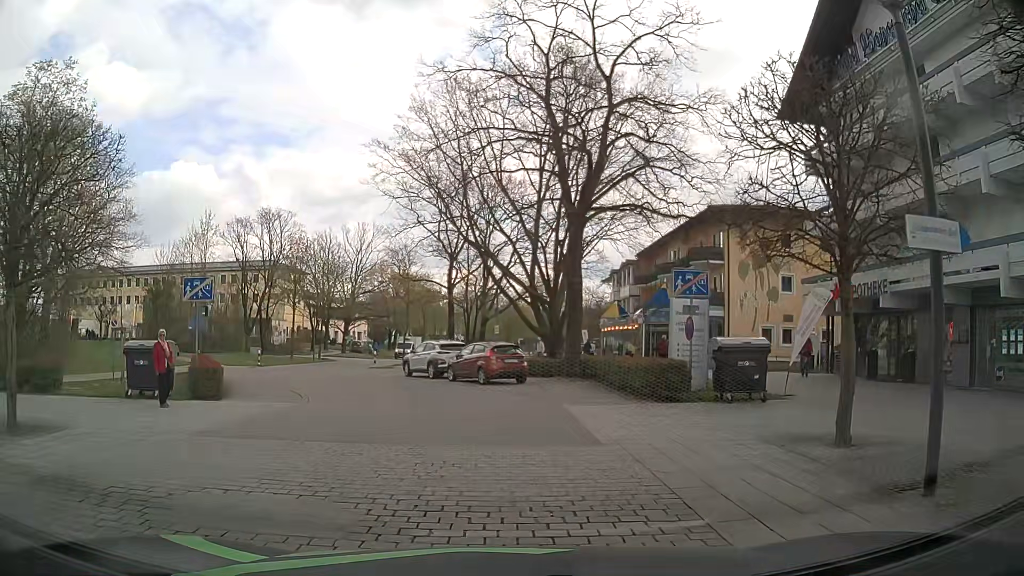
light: Day
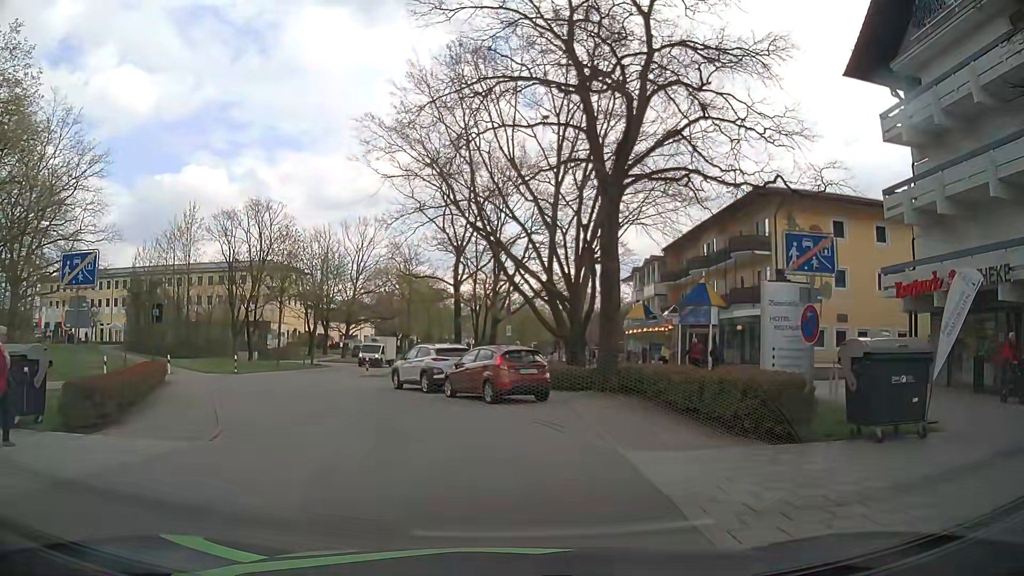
(0.0, +6.1) m; 0°
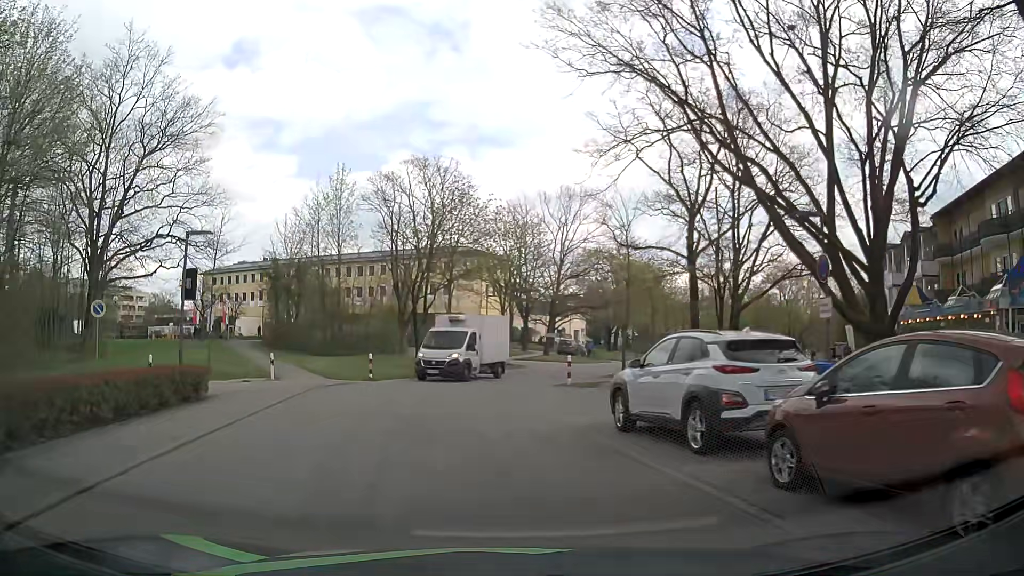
(-1.8, +13.1) m; -19°
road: residential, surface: asphalt
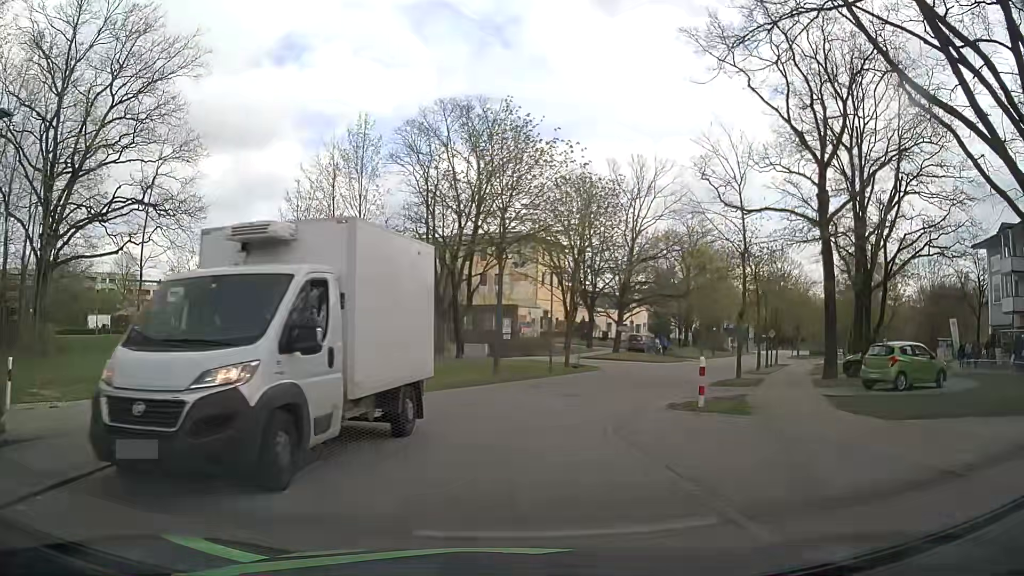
(-0.5, +10.1) m; -4°
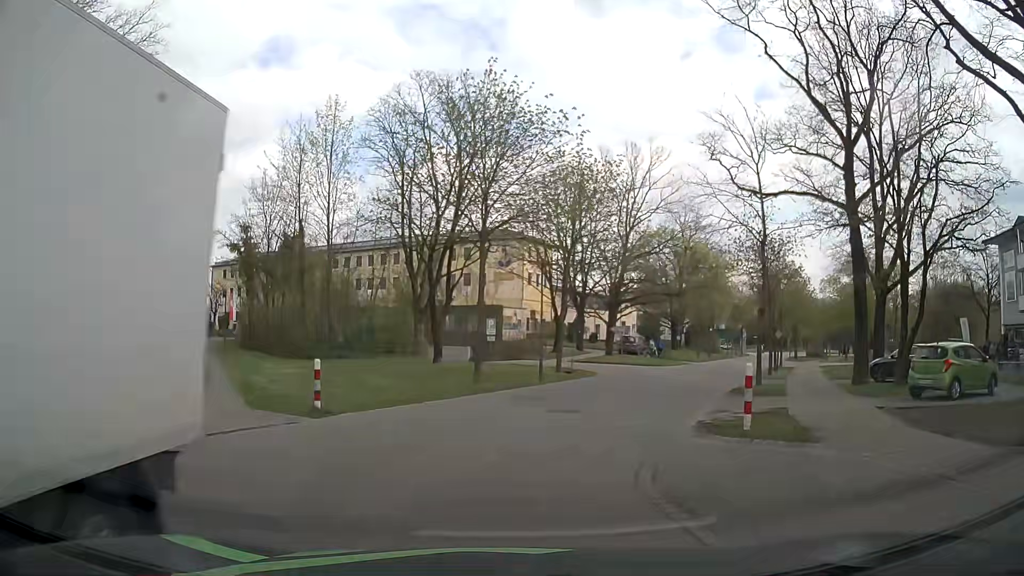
(0.0, +3.7) m; +1°
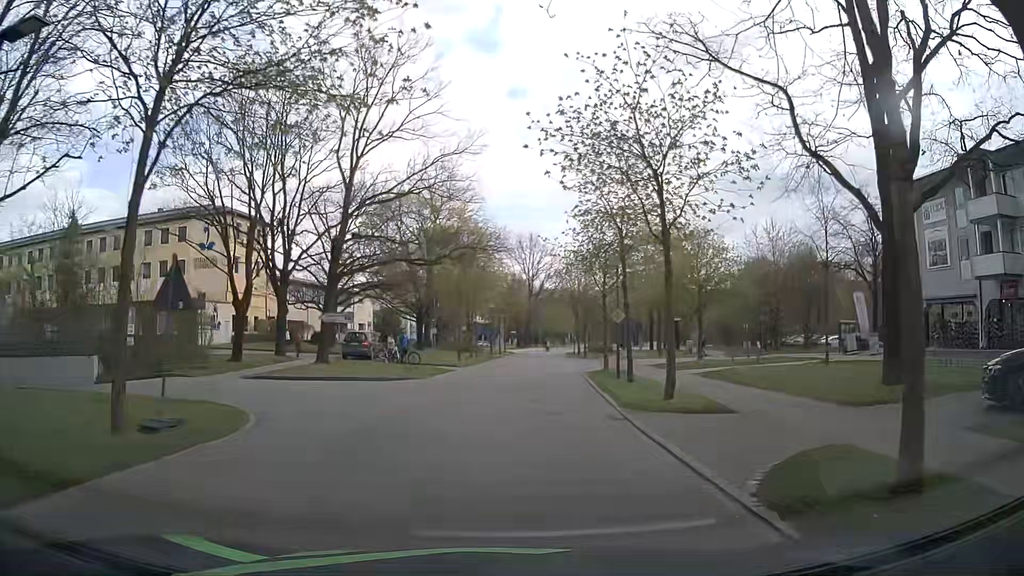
(+3.2, +18.5) m; +21°
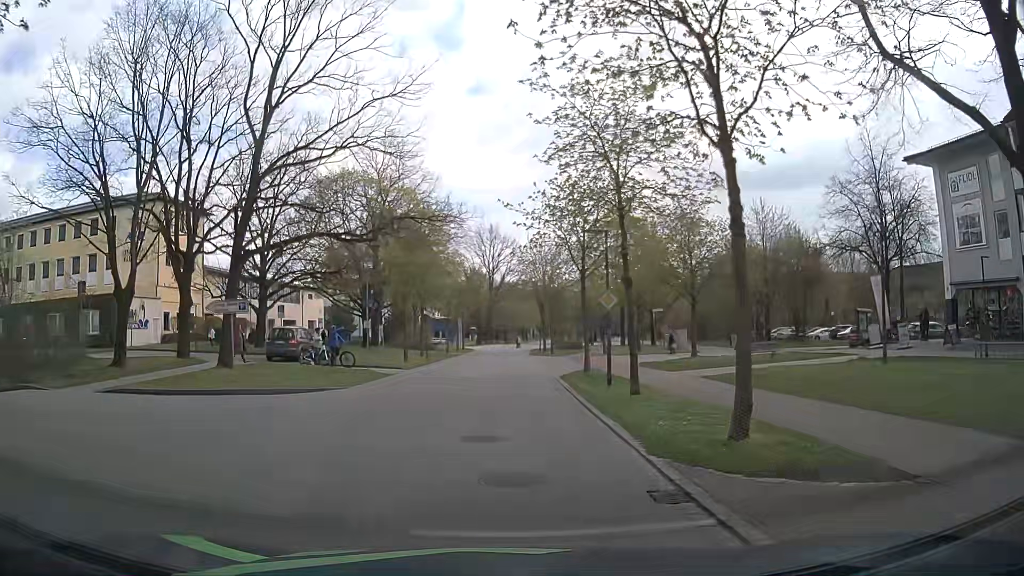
(+0.3, +6.7) m; +5°
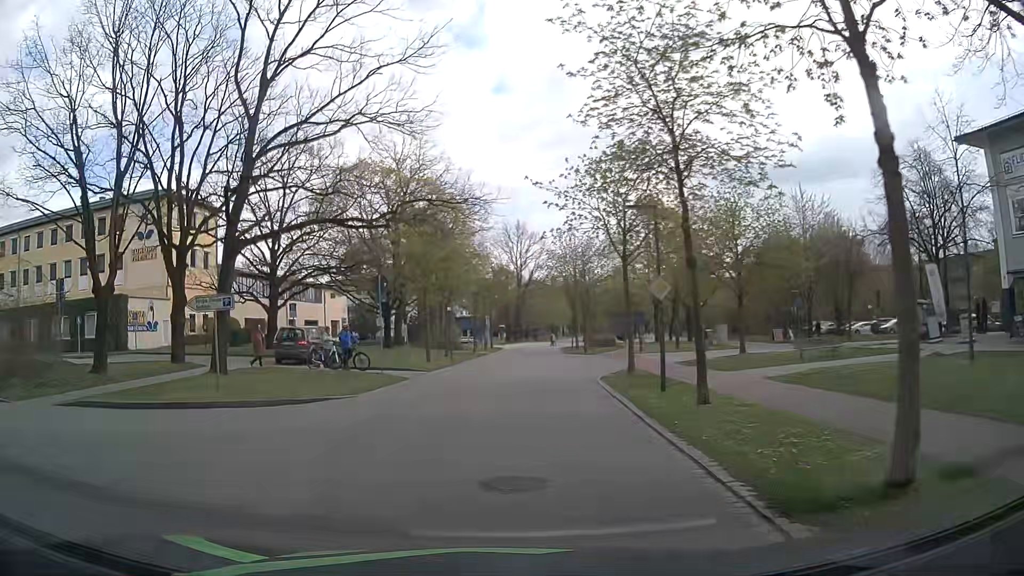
(-0.1, +2.9) m; -2°
